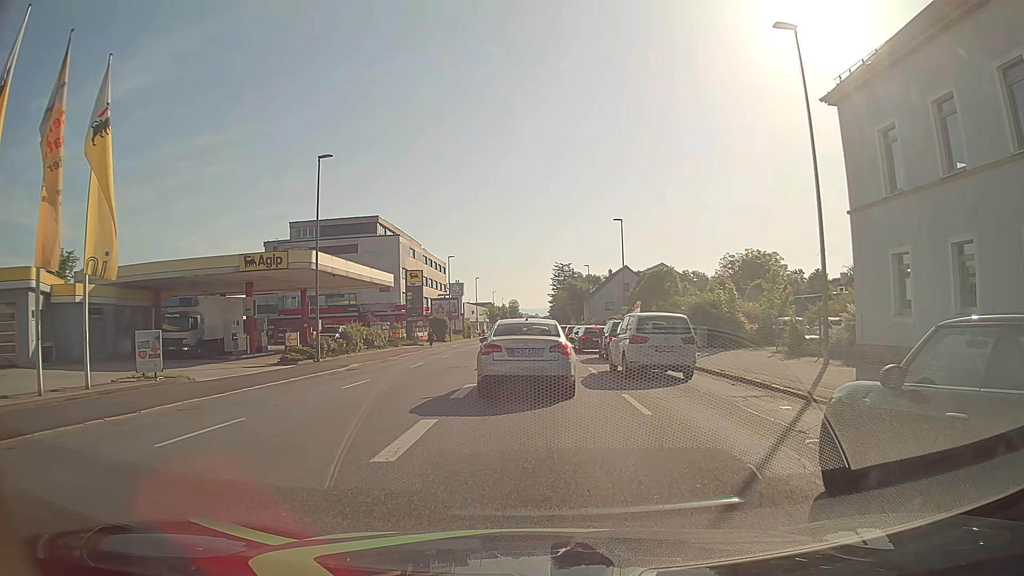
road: tertiary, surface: asphalt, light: Day
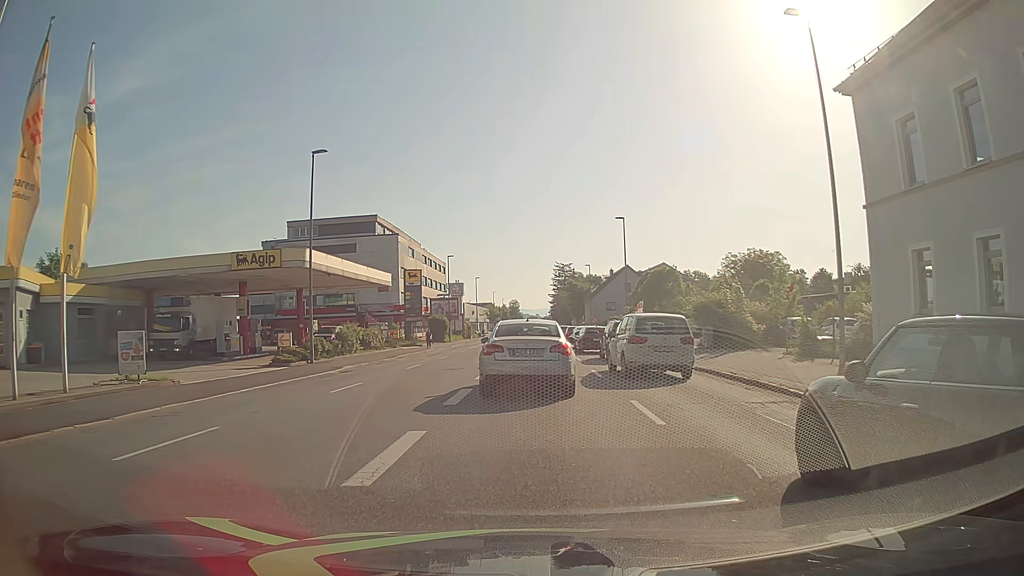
(0.0, +1.1) m; 0°
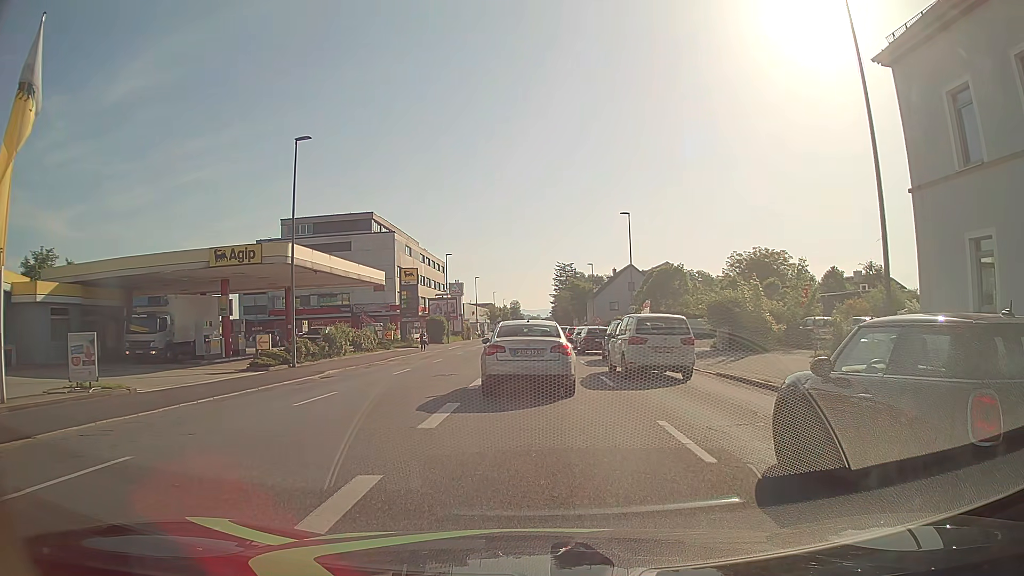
(0.0, +2.7) m; -1°
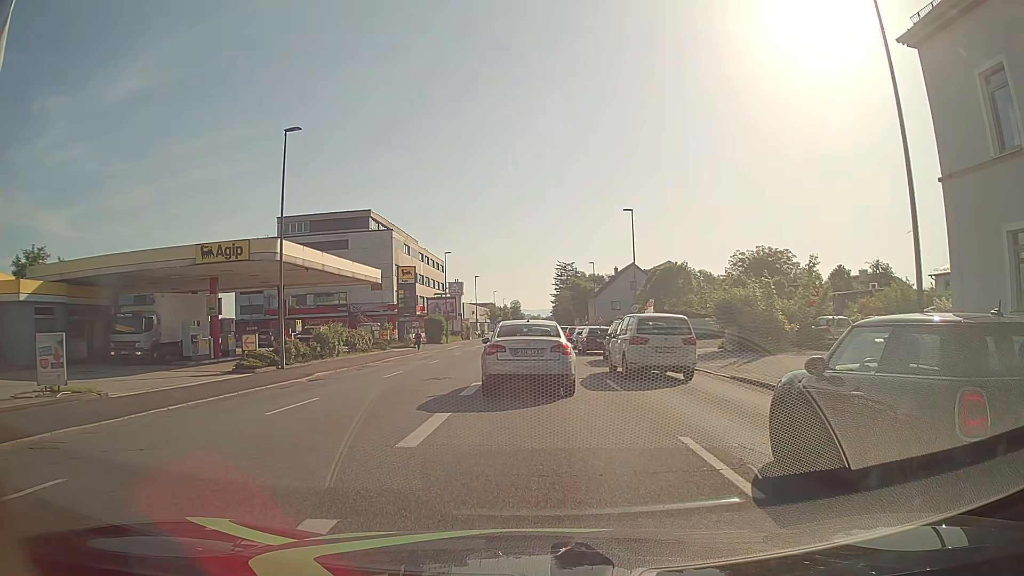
(0.0, +1.5) m; -1°
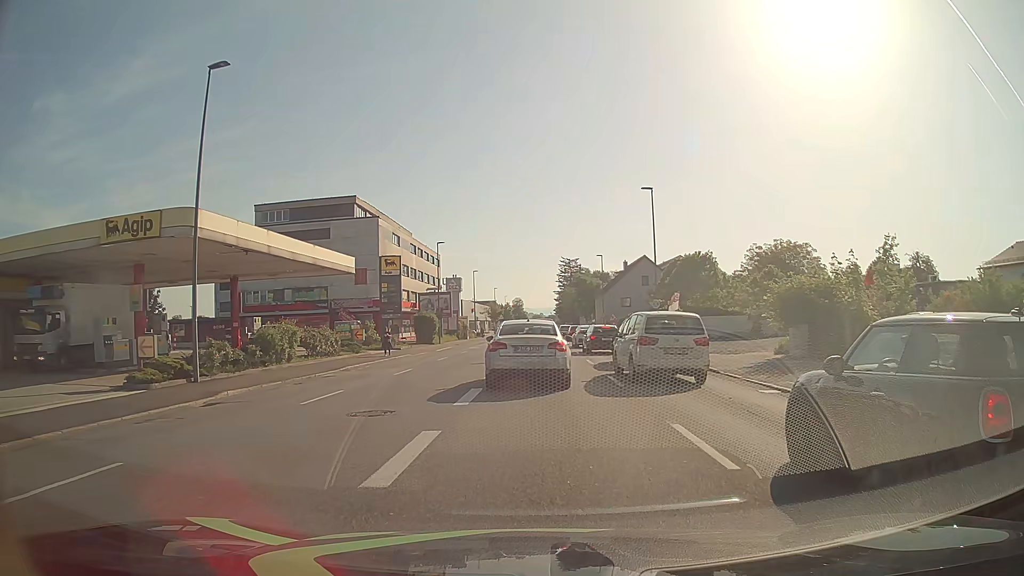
(+0.1, +7.9) m; 0°
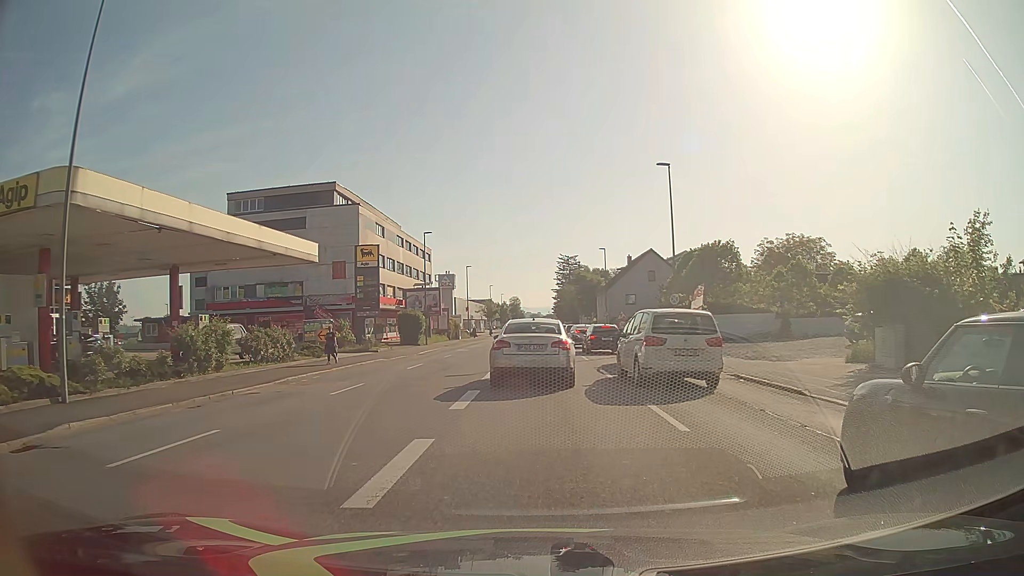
(+0.1, +6.7) m; +1°
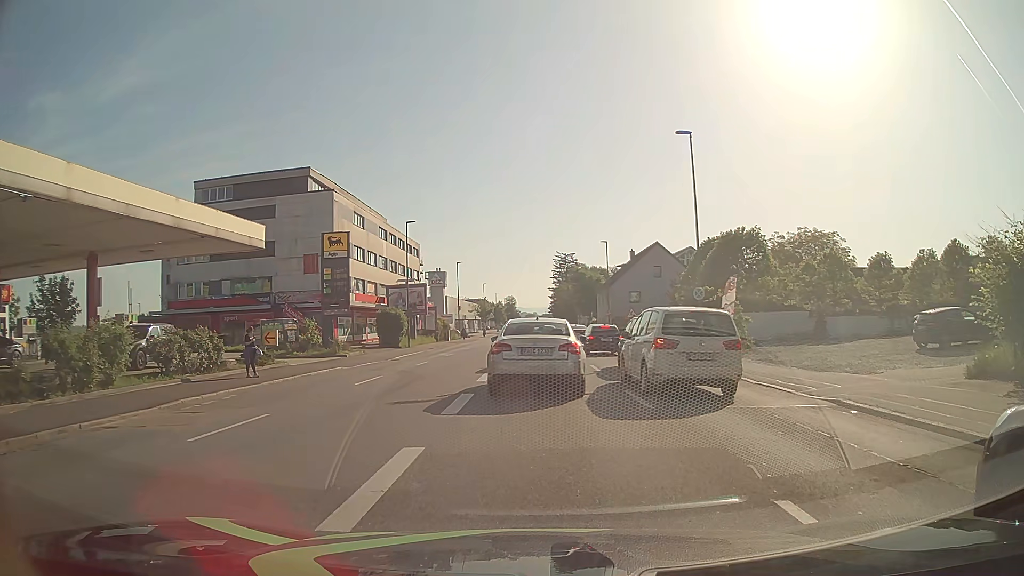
(+0.1, +6.6) m; +1°
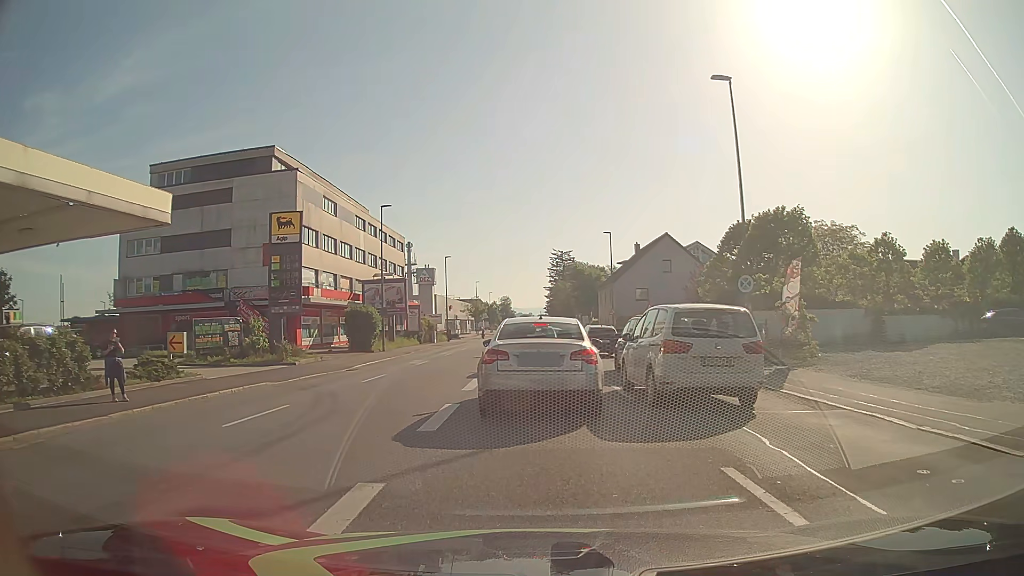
(0.0, +7.6) m; +1°
(0, +10) (0, +20) (-1, +30) (-1, +40) (-1, +50) (-2, +60) (-2, +70) (-2, +80) (-2, +90) (-3, +100) m
